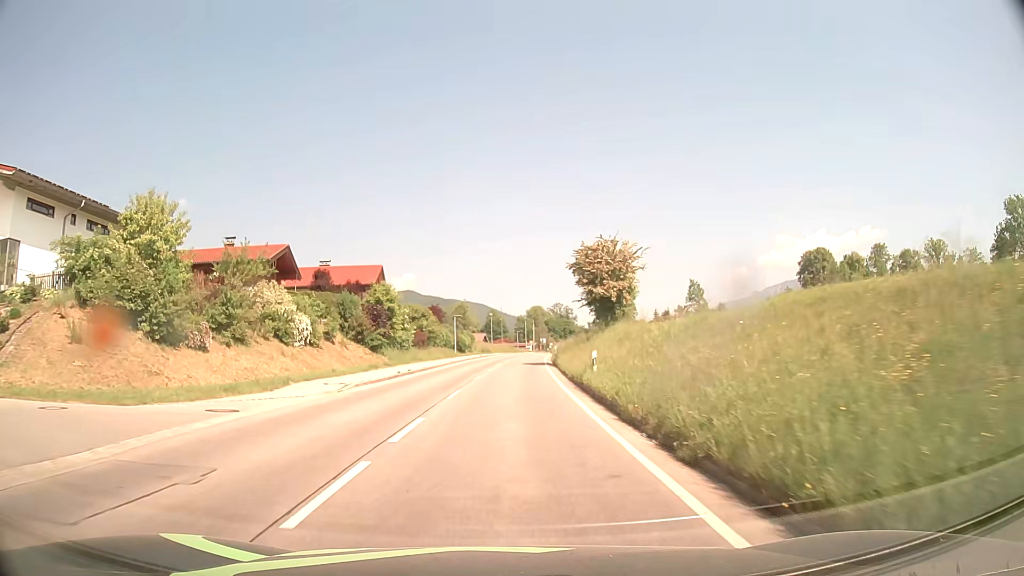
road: tertiary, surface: asphalt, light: Day
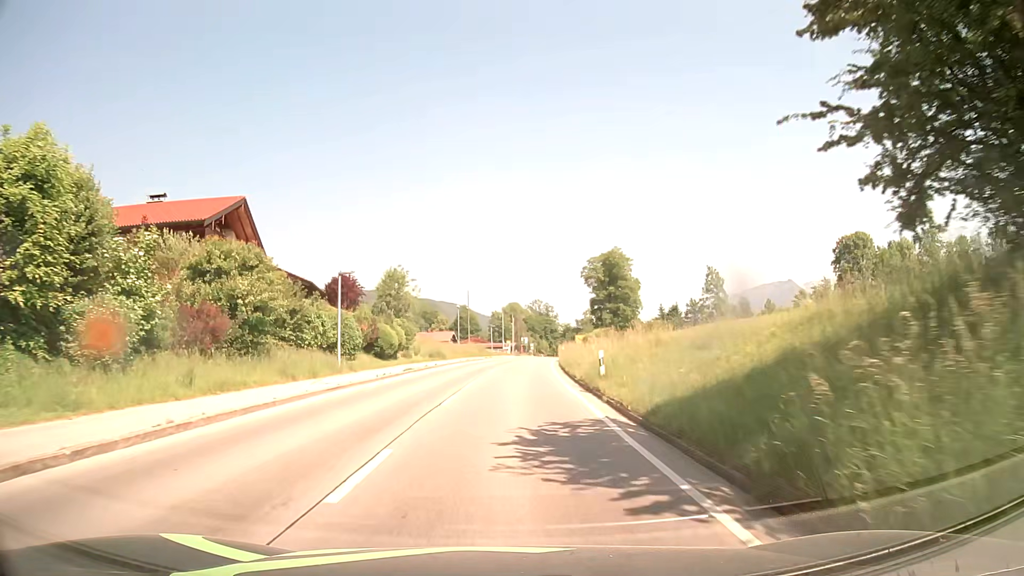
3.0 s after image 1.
(+0.7, +38.7) m; +2°
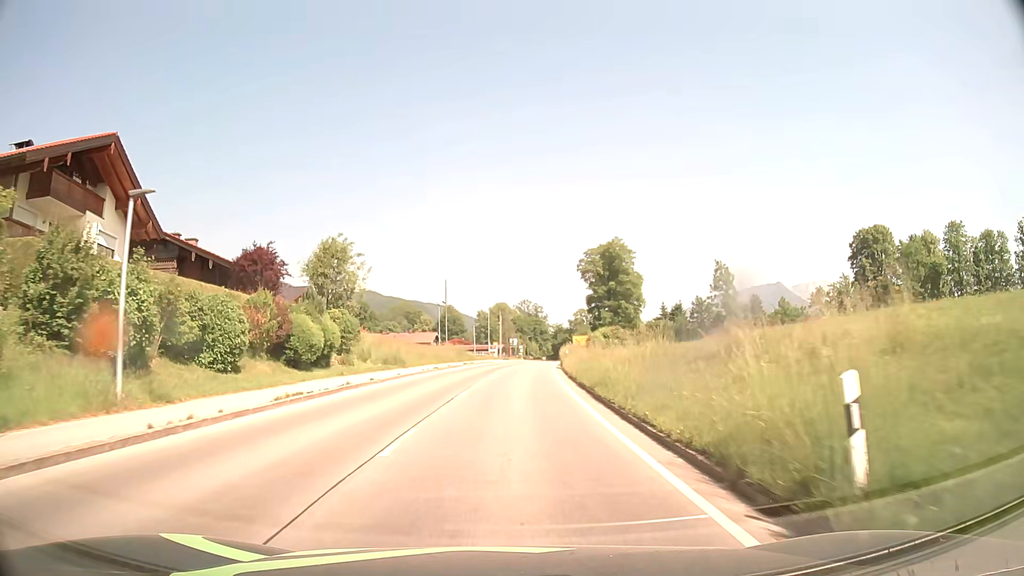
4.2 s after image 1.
(+0.1, +15.5) m; +1°
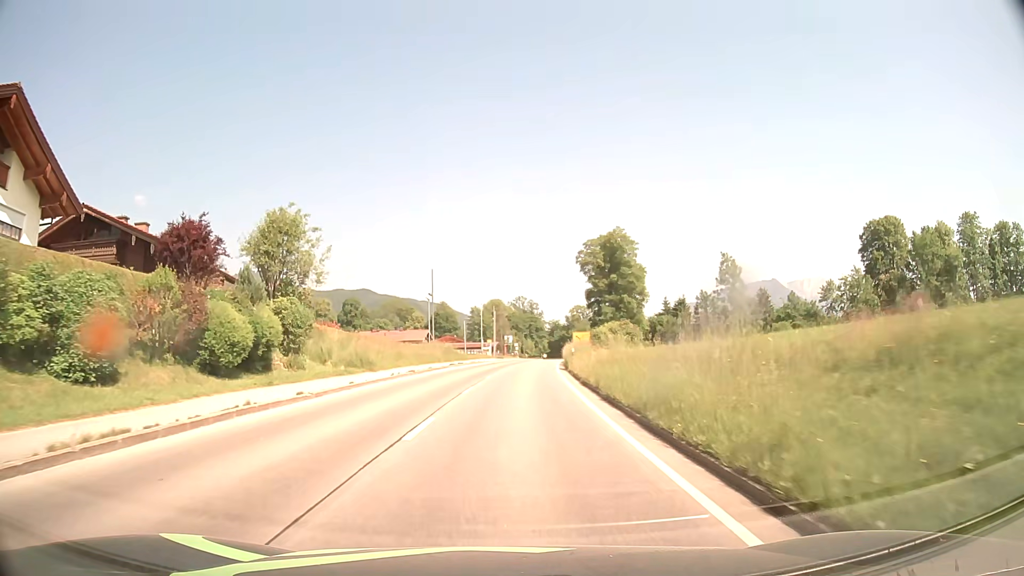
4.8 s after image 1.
(0.0, +7.8) m; 0°
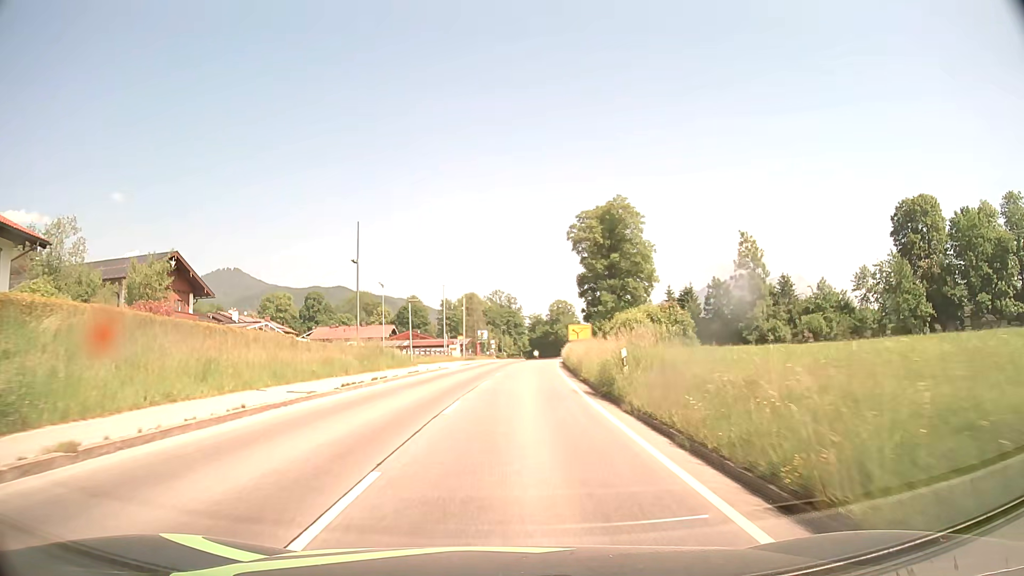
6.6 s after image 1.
(+0.4, +23.3) m; +2°
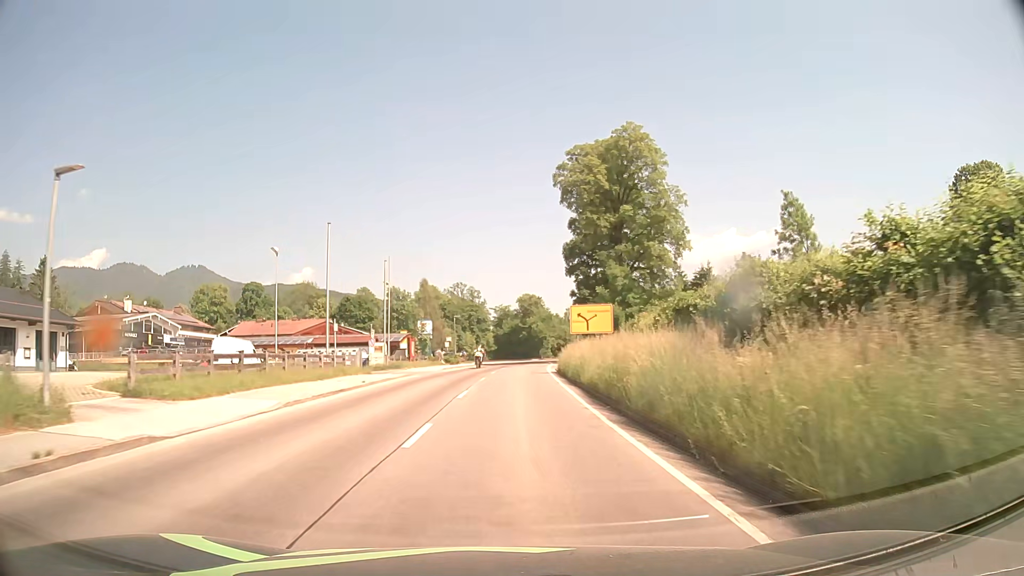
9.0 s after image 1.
(+0.9, +31.3) m; +3°
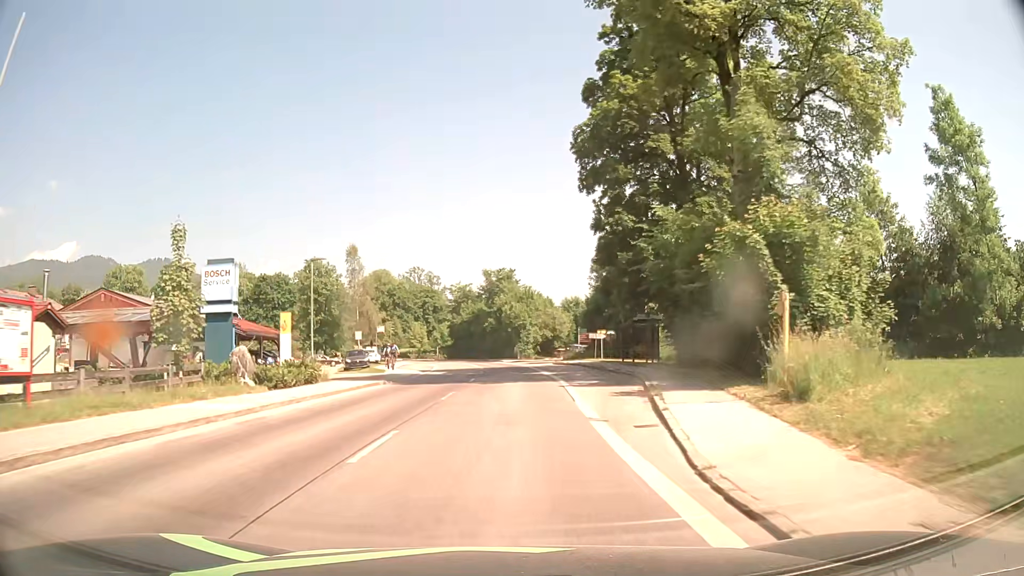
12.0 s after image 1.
(+0.8, +39.3) m; +3°
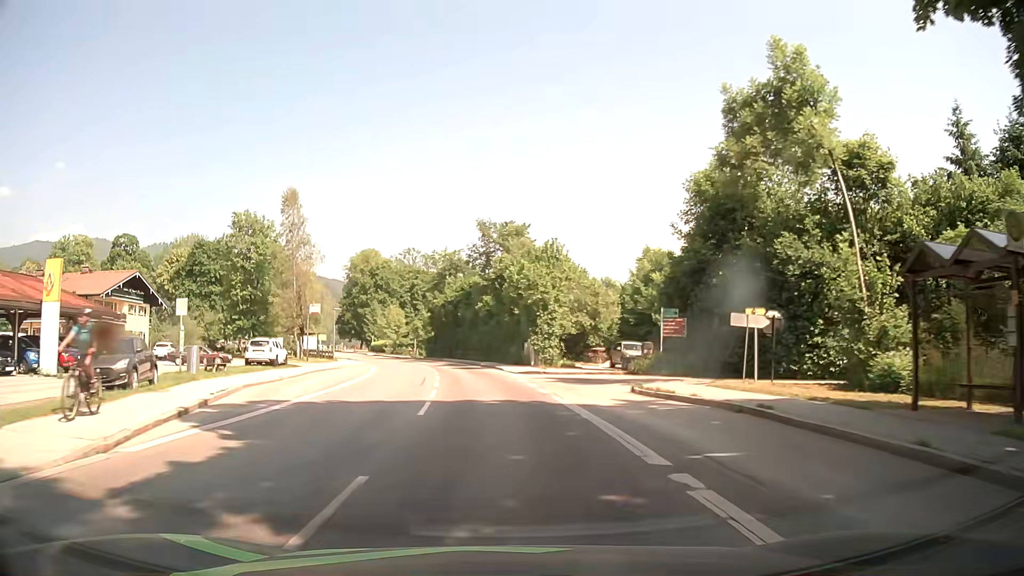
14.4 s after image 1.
(+0.1, +31.3) m; -1°
(0, +10) (0, +20) (-1, +30) (-3, +40) (-4, +50) (-7, +59) (-10, +69) (-14, +78) (-19, +87) (-25, +95) m
